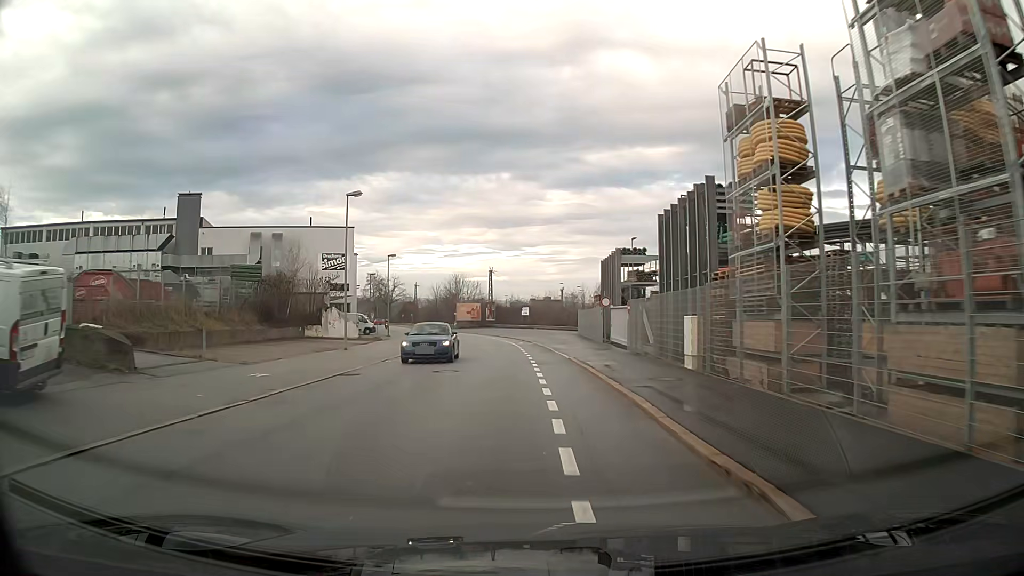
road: residential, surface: asphalt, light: Day
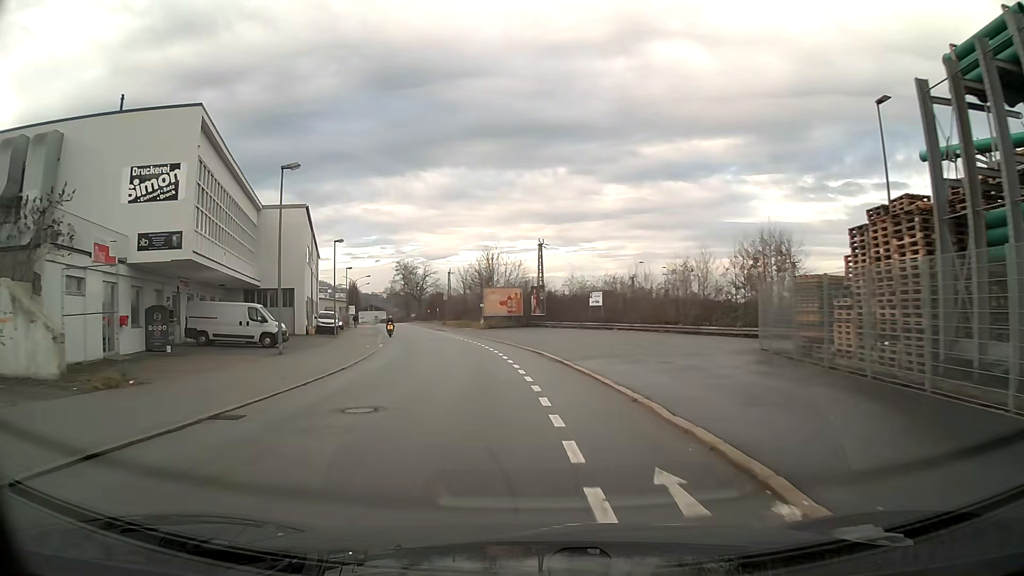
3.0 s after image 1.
(-1.4, +38.1) m; -5°
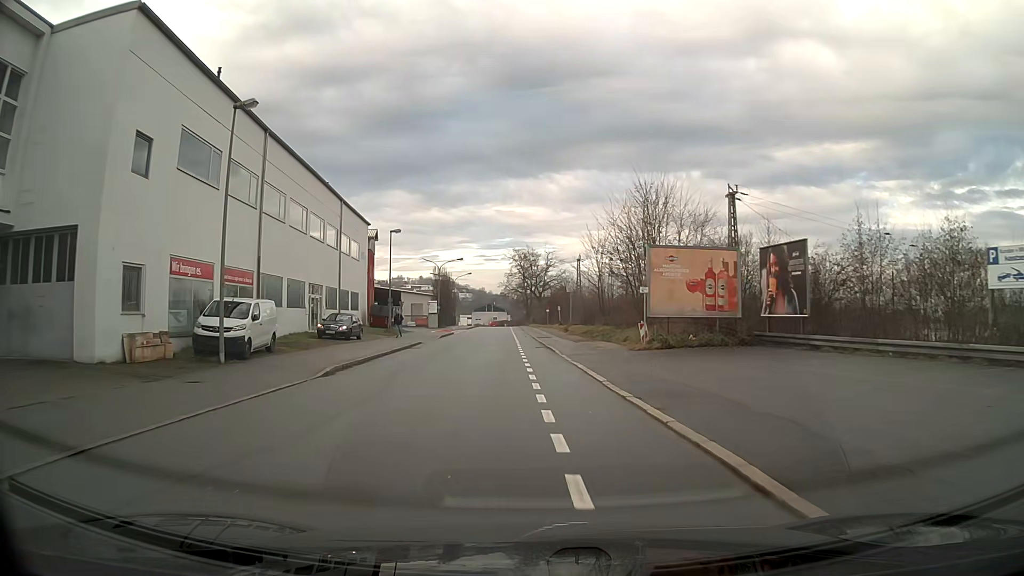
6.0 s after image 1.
(-3.7, +37.9) m; -11°
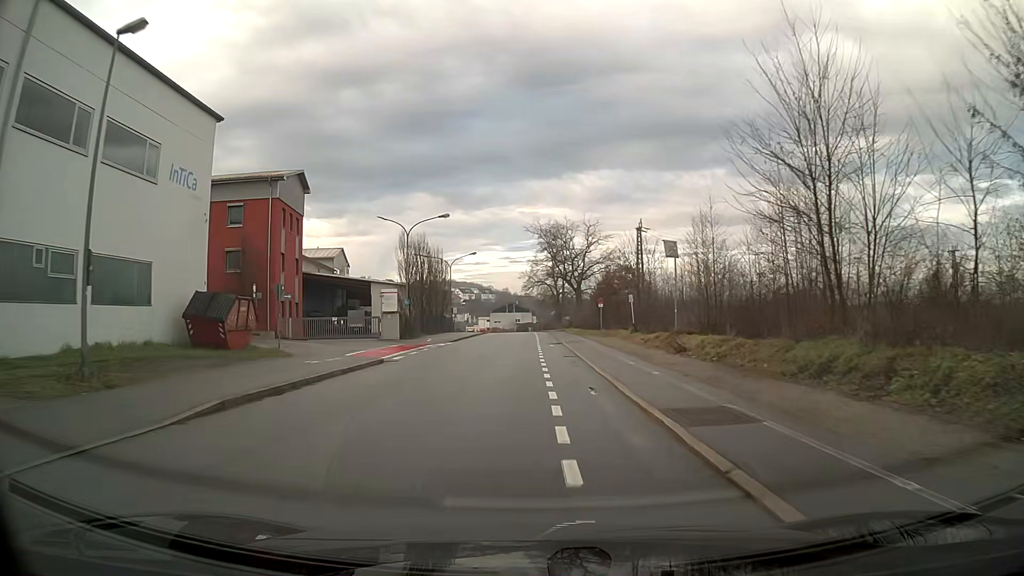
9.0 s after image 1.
(-1.0, +38.0) m; -2°
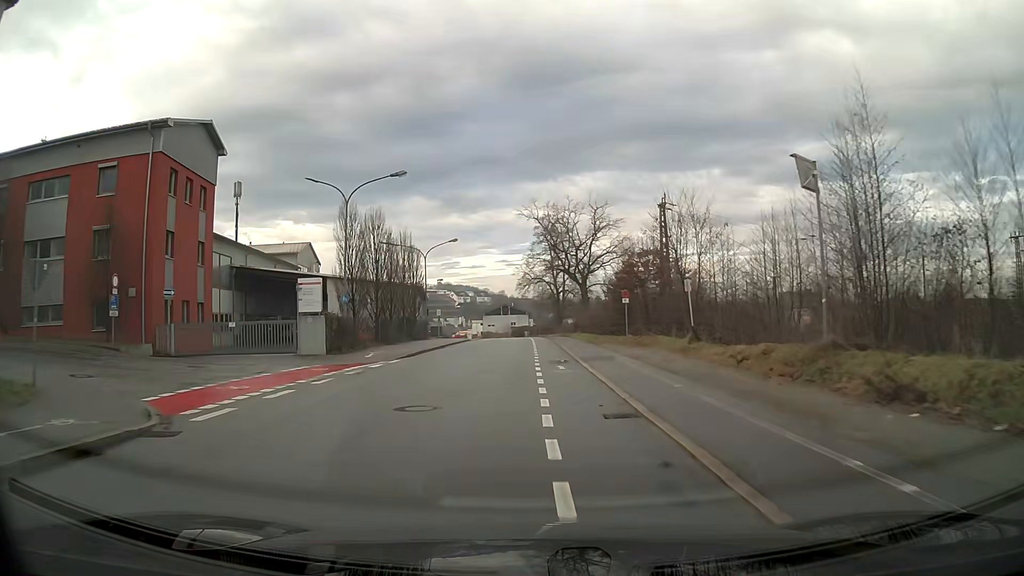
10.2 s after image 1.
(0.0, +15.2) m; 0°
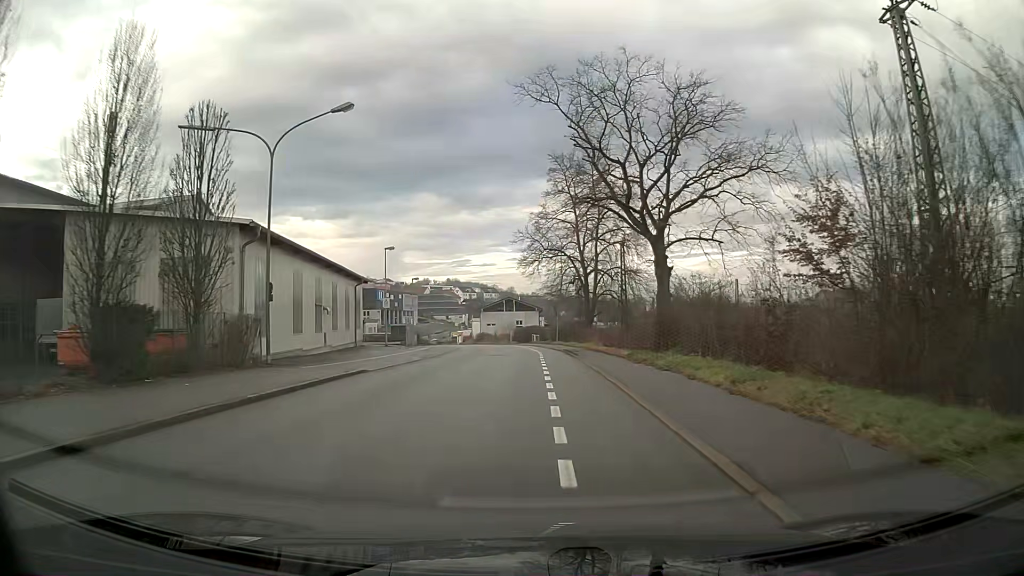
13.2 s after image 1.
(-0.3, +38.0) m; -1°
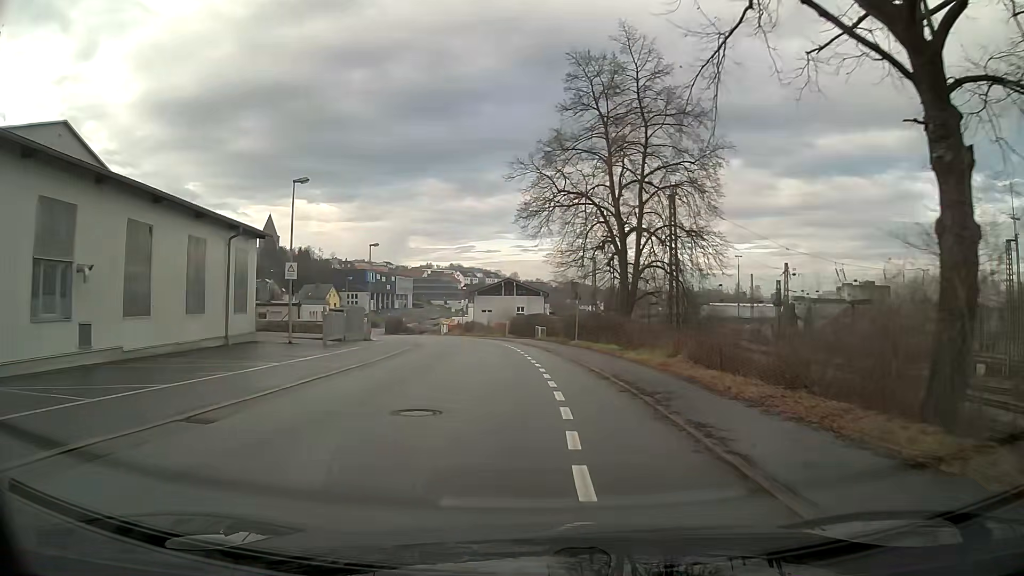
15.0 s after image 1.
(-0.1, +22.8) m; -1°
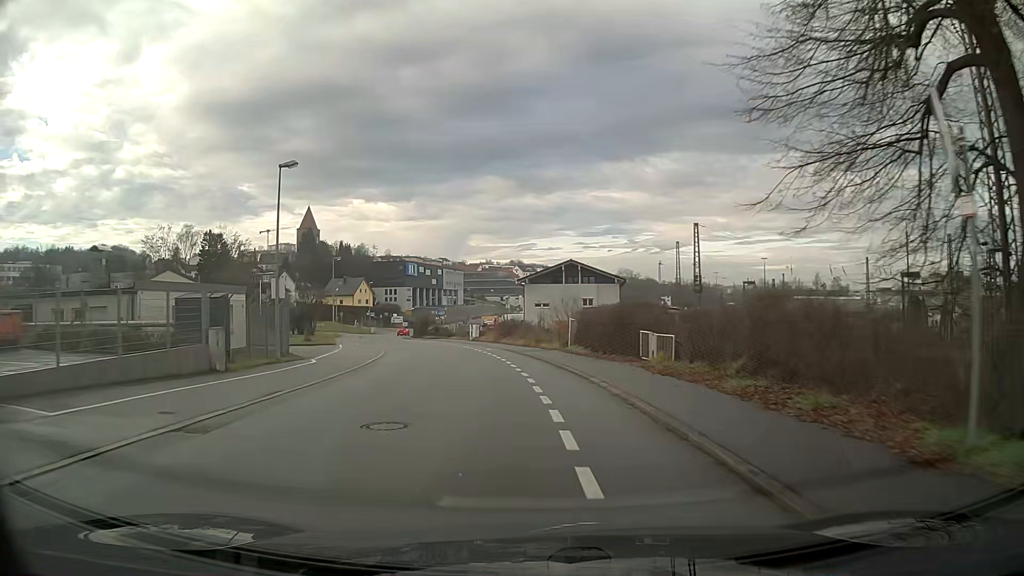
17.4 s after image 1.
(-1.1, +30.8) m; -5°
